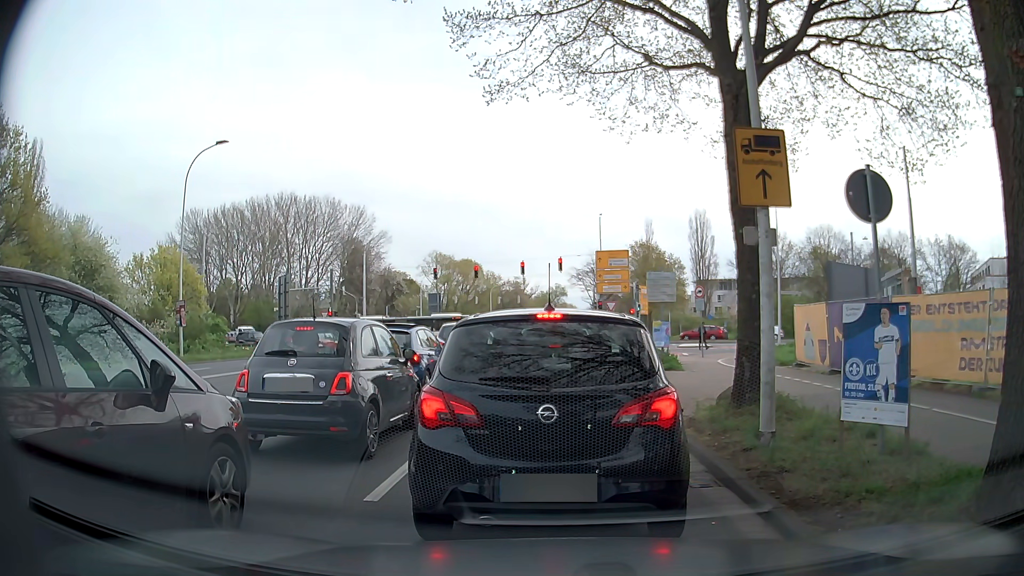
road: secondary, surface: asphalt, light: Day
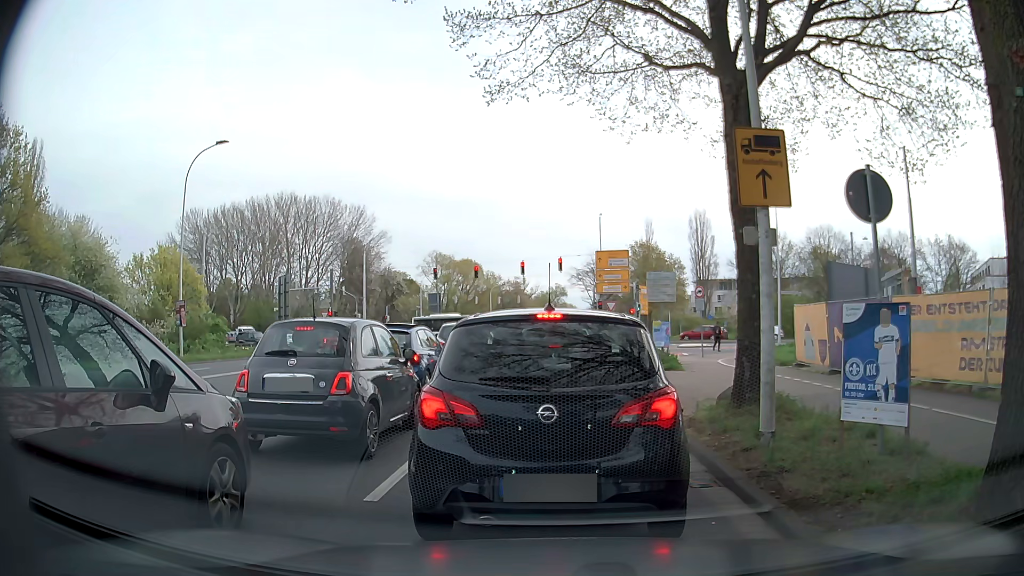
(0.0, 0.0) m; 0°
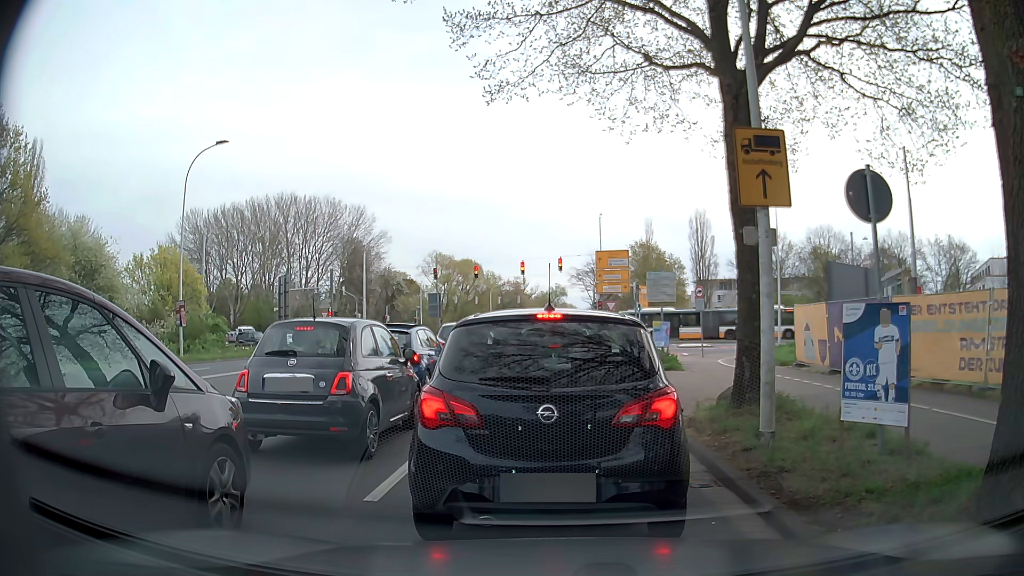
(0.0, 0.0) m; 0°
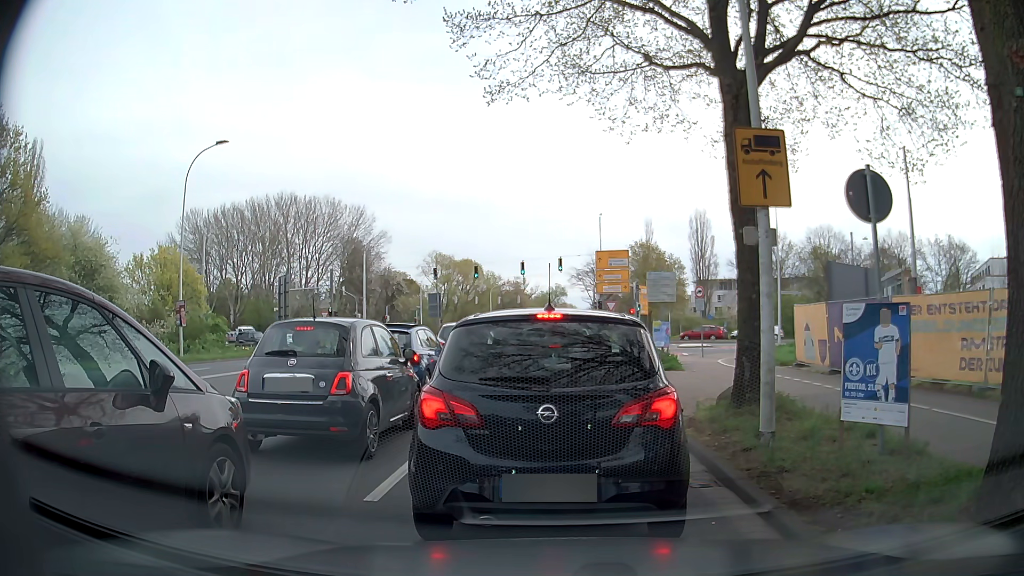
(0.0, 0.0) m; 0°
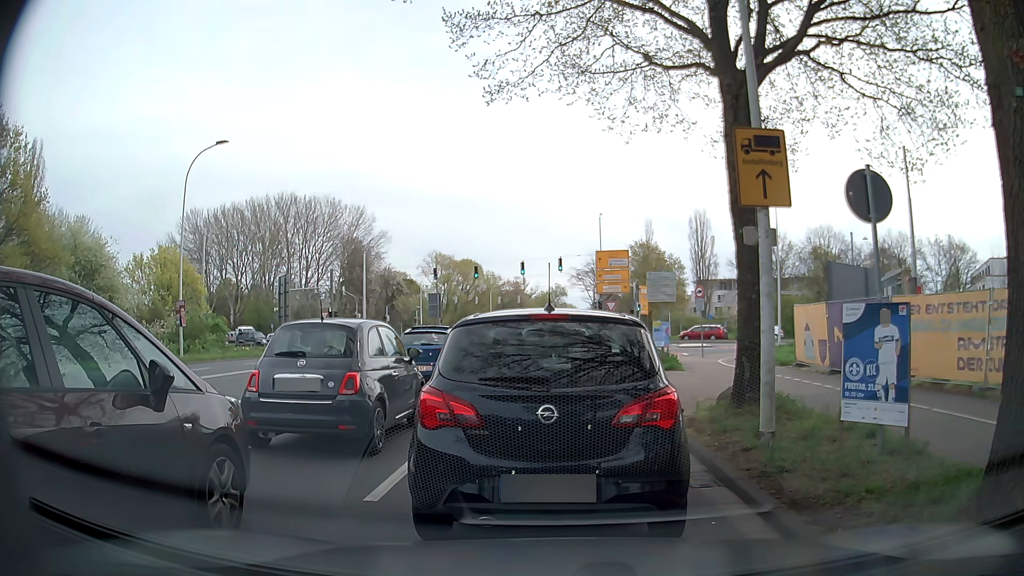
(0.0, 0.0) m; 0°
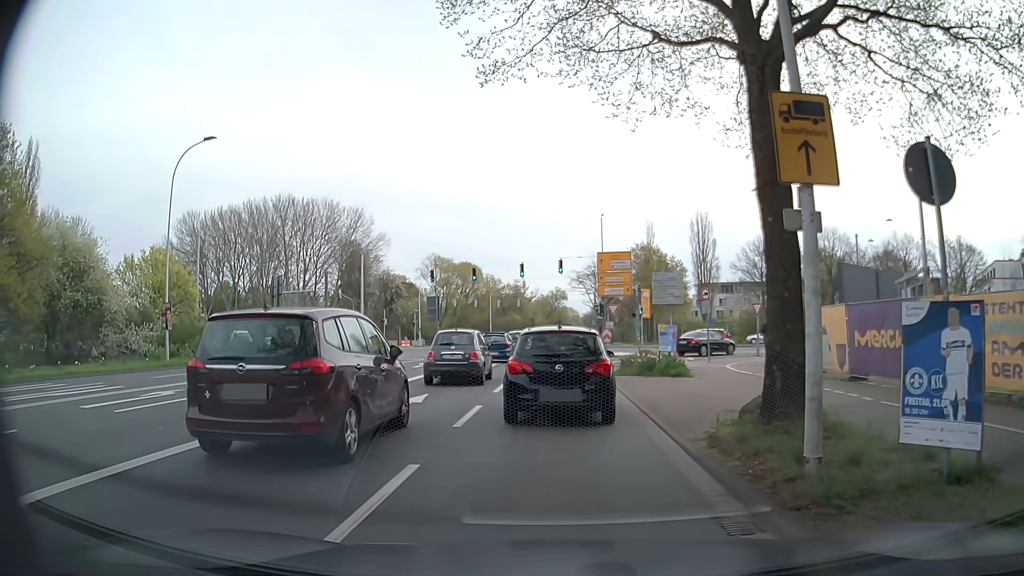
(0.0, +1.4) m; +2°
